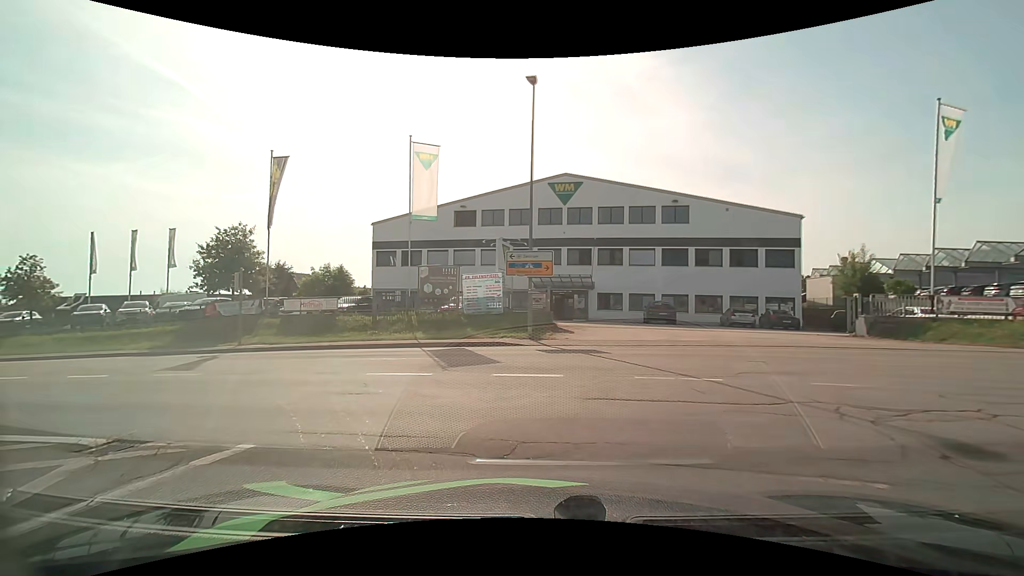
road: secondary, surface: asphalt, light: Day
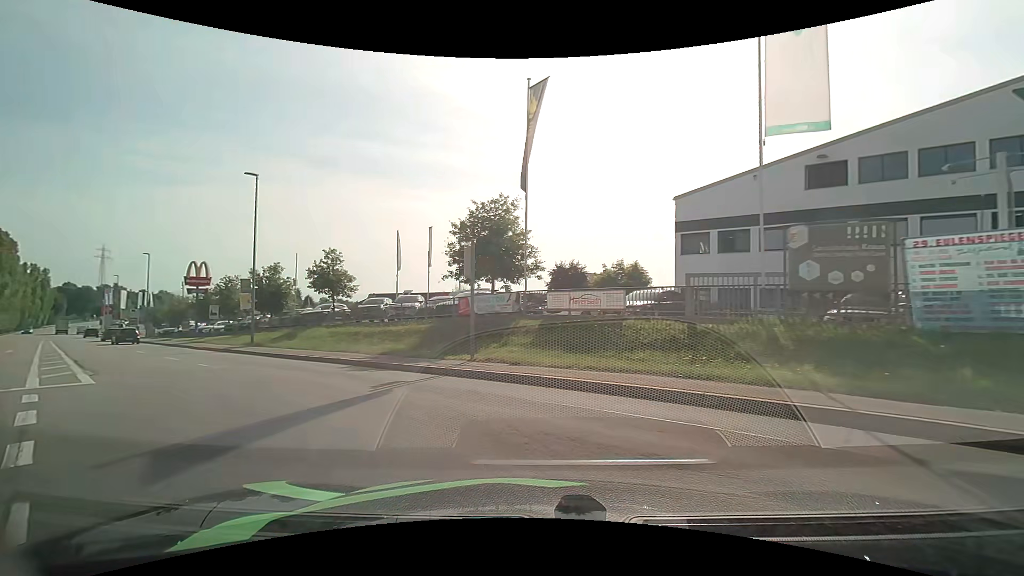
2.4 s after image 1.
(-3.3, +11.4) m; -33°
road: tertiary
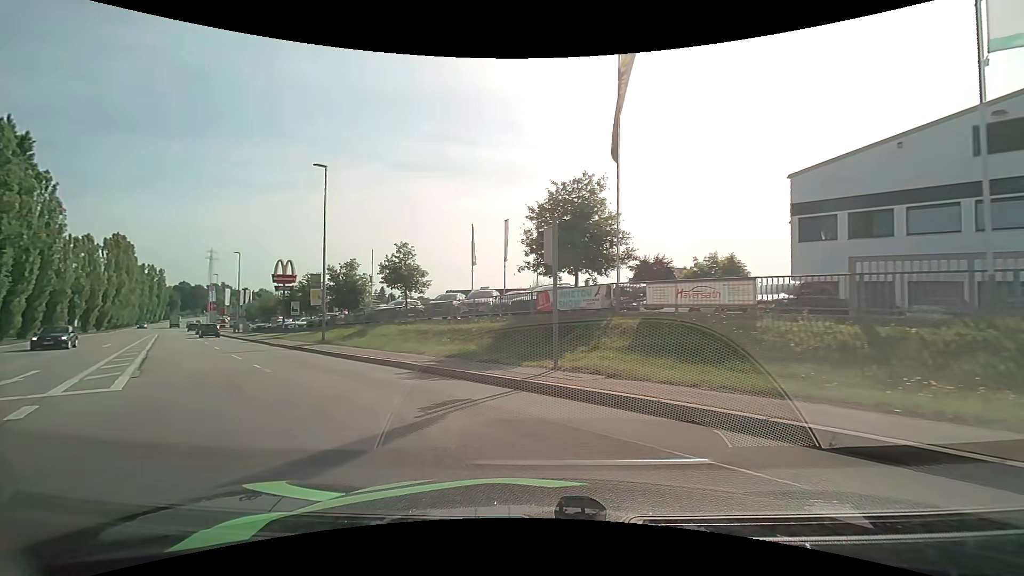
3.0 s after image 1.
(-0.3, +3.0) m; -9°
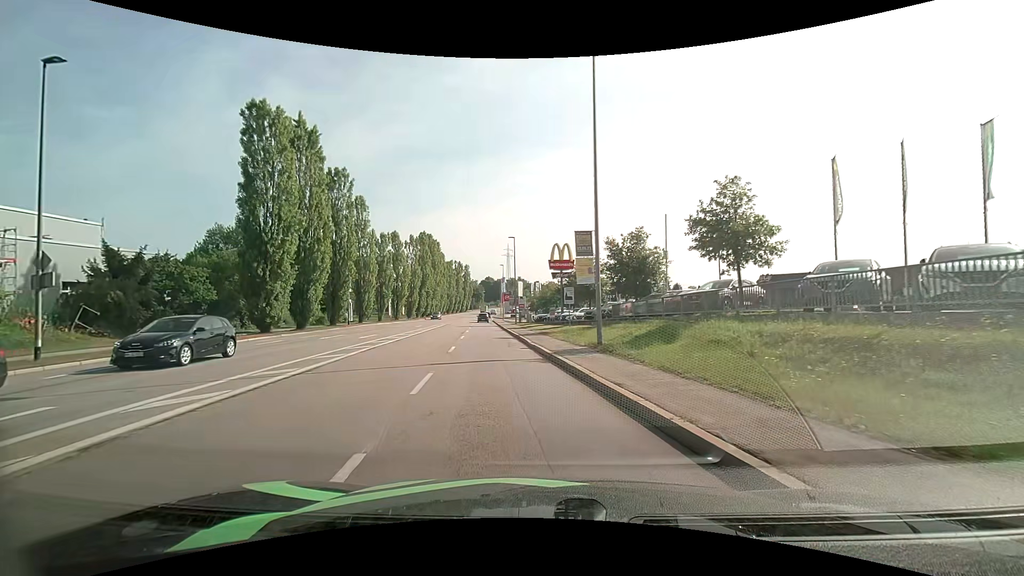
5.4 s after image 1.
(-4.5, +13.1) m; -32°
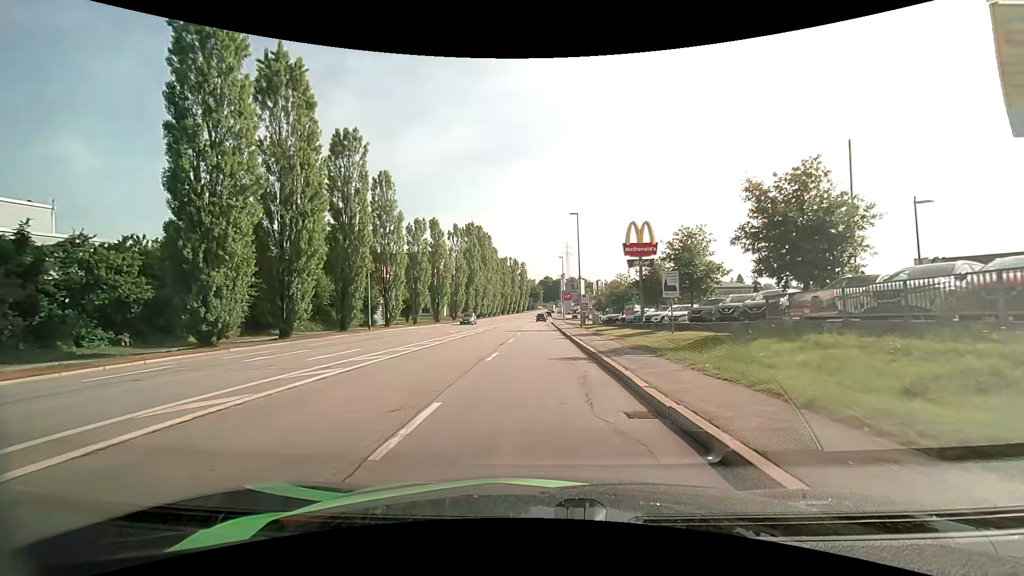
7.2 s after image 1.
(-1.0, +13.7) m; -8°
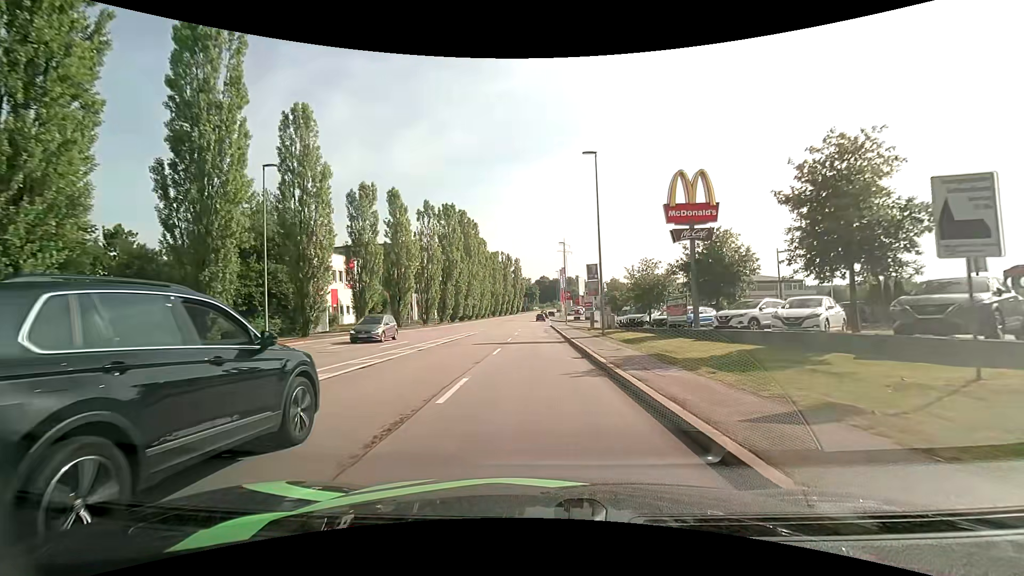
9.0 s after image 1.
(+0.1, +17.1) m; 0°
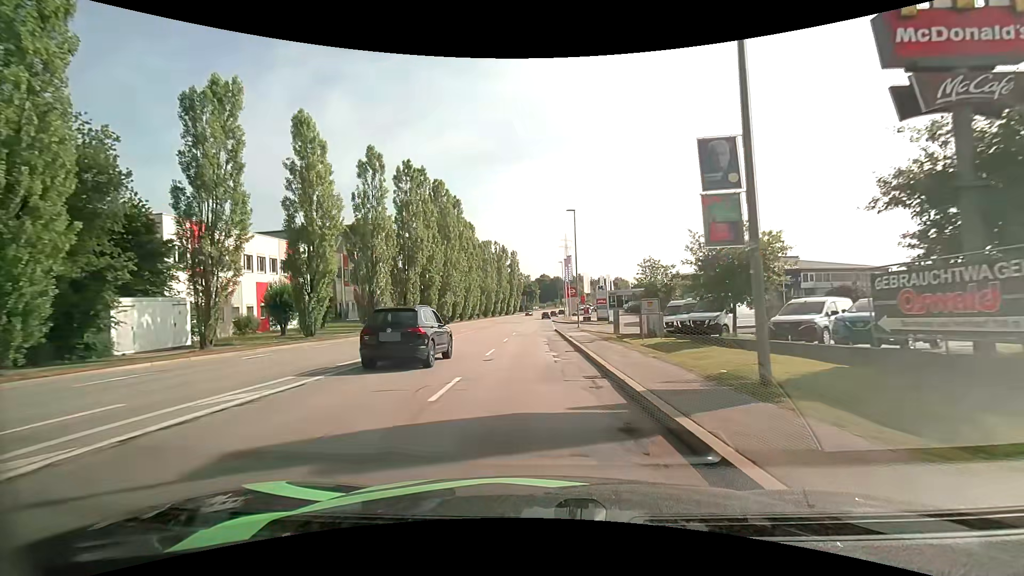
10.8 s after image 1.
(+0.2, +19.4) m; +1°
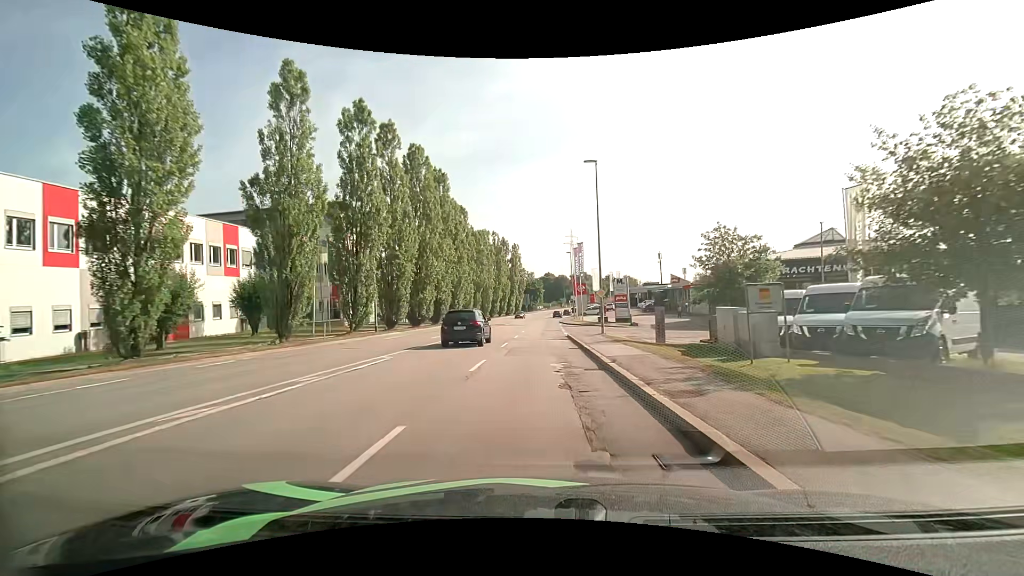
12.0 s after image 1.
(-0.2, +13.8) m; -1°
(0, +10) (0, +20) (0, +30) (0, +40) (0, +50) (+1, +60) (+1, +70) (+1, +80) (+2, +90) (+3, +100) m
